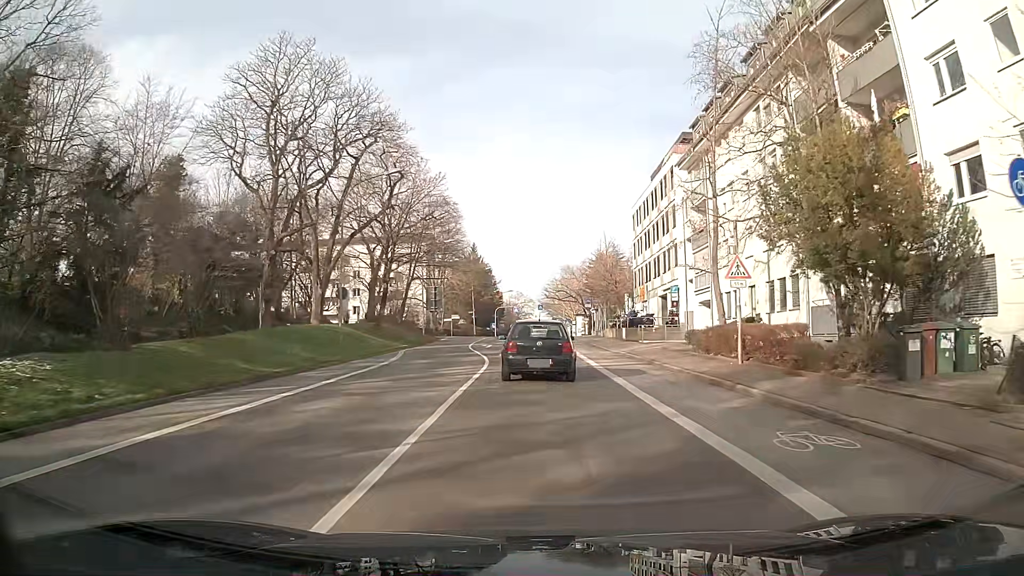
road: secondary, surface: asphalt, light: Day
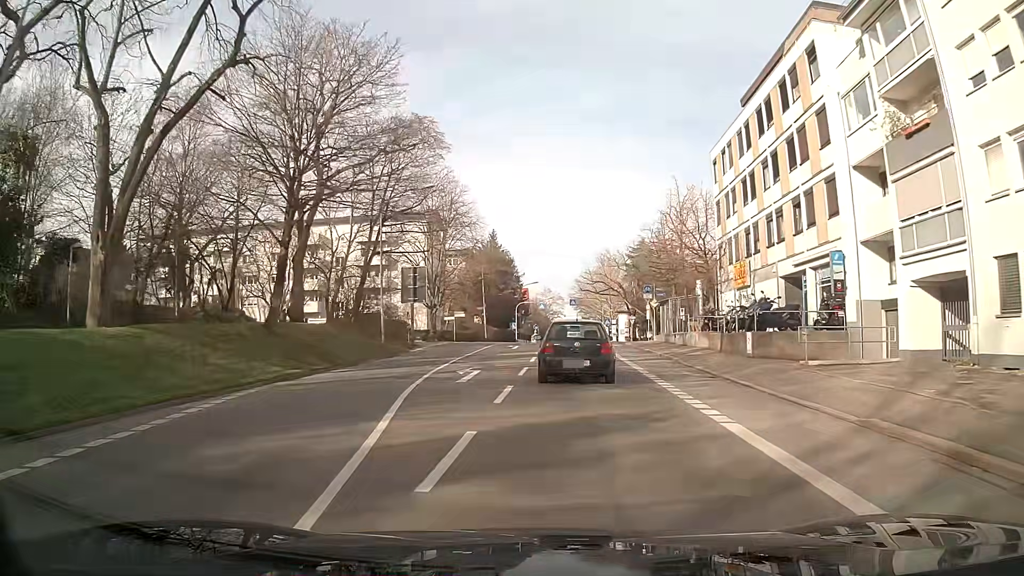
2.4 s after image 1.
(-0.2, +23.2) m; -3°
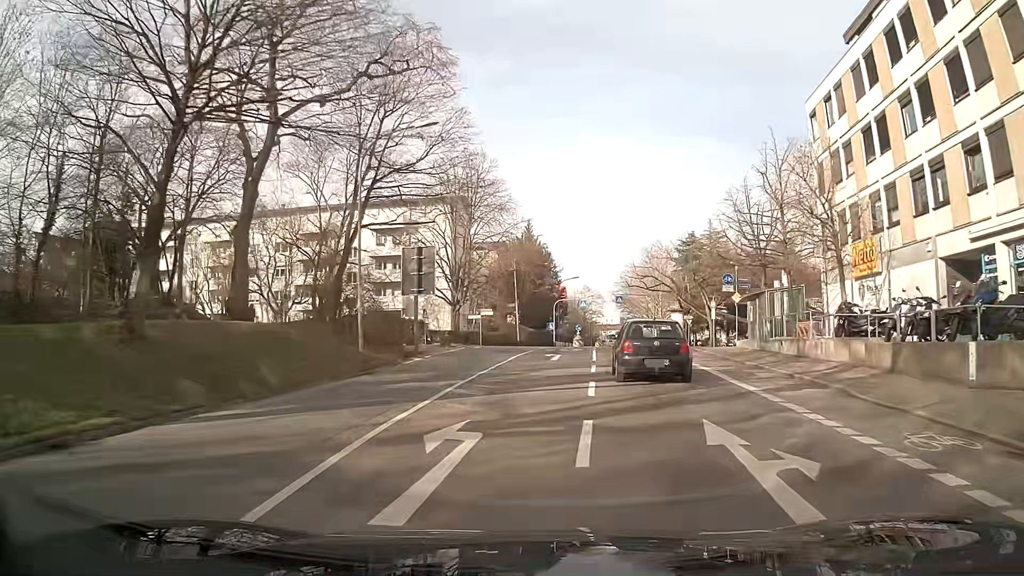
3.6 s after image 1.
(+0.2, +11.1) m; +1°
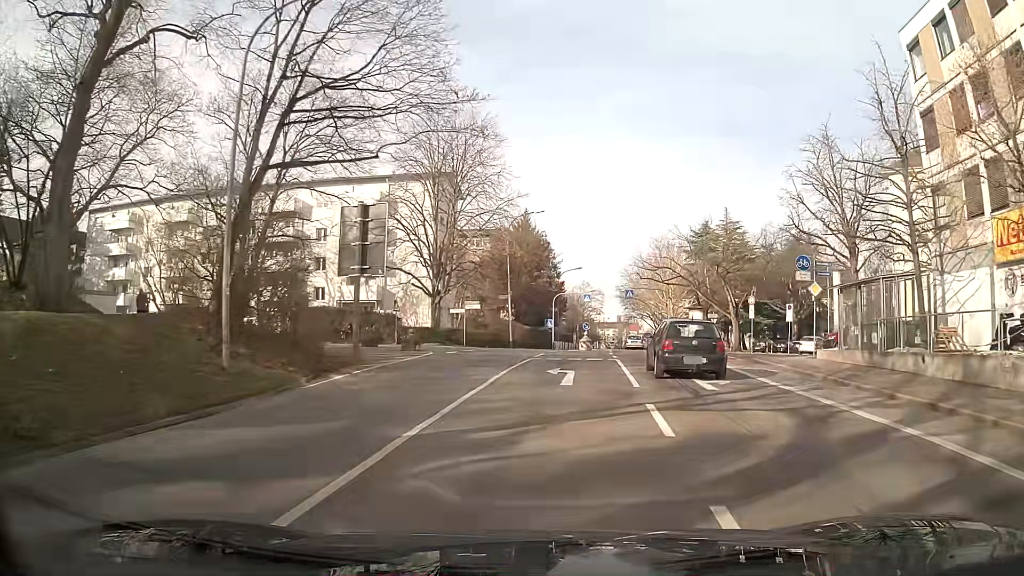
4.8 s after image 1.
(-0.3, +10.4) m; -2°
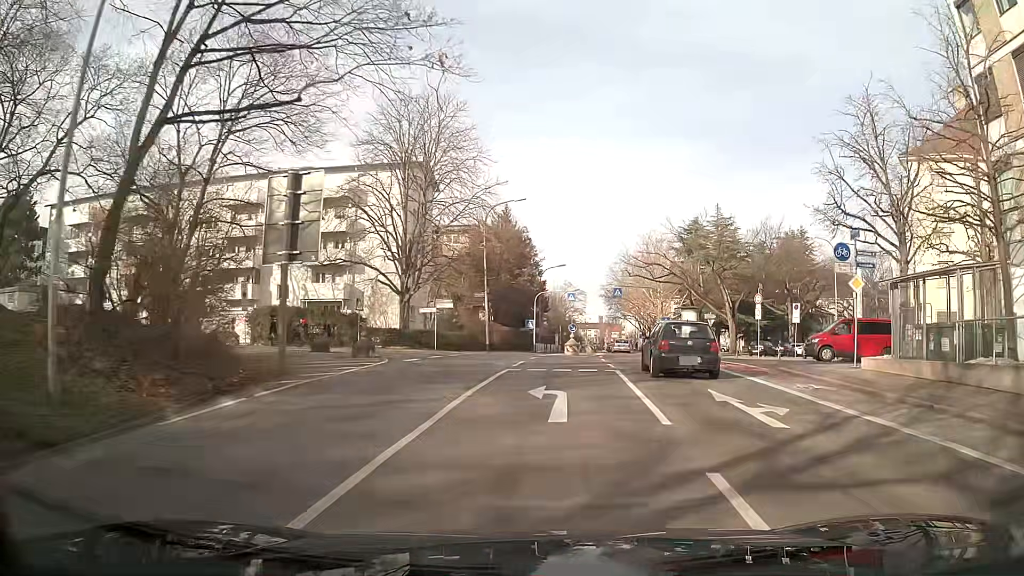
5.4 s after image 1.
(+0.1, +4.9) m; +2°
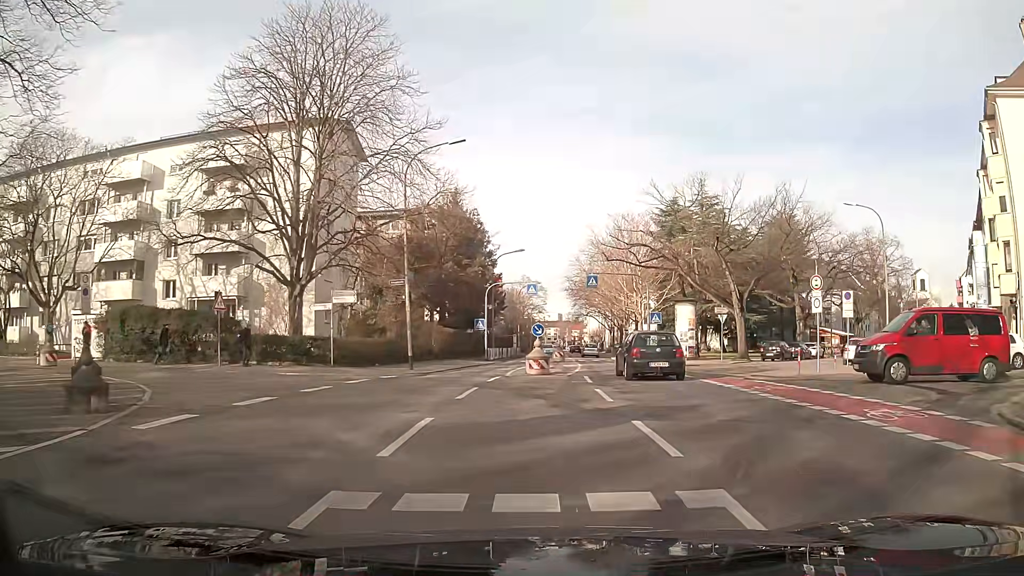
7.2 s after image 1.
(+0.3, +13.5) m; +3°
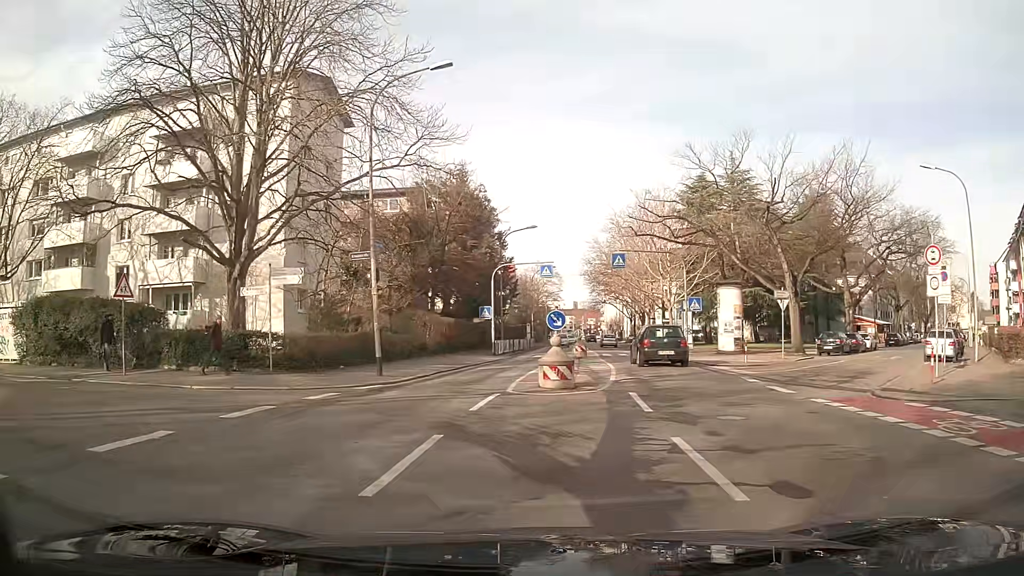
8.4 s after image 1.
(-0.3, +7.6) m; -6°
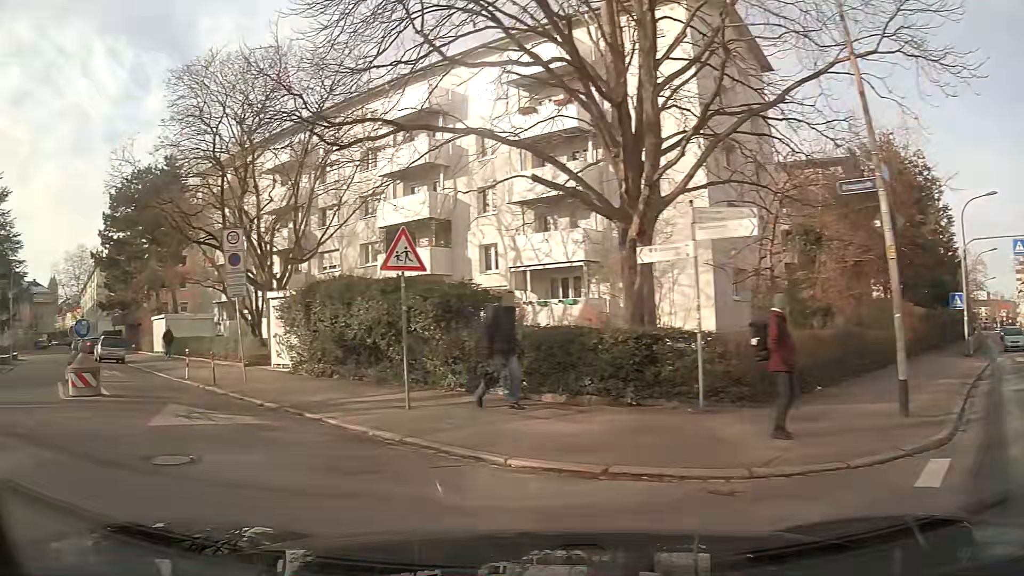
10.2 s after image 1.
(-3.1, +9.1) m; -39°
(-3, +9) (-9, +17) (-16, +25) (-22, +32) (-28, +41) (-34, +49) (-39, +57) (-45, +65) (-51, +73) (-57, +81) m
